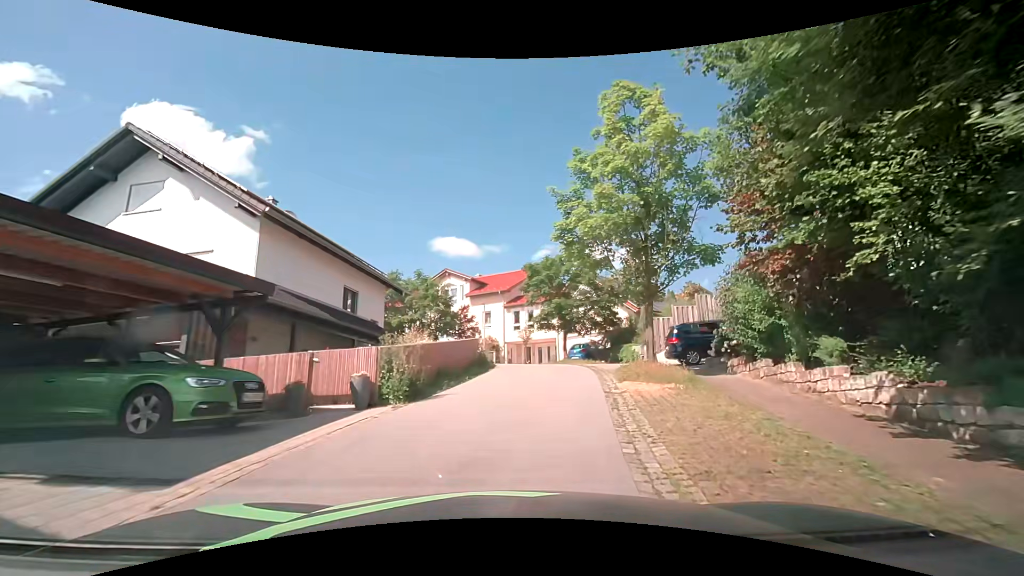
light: Day
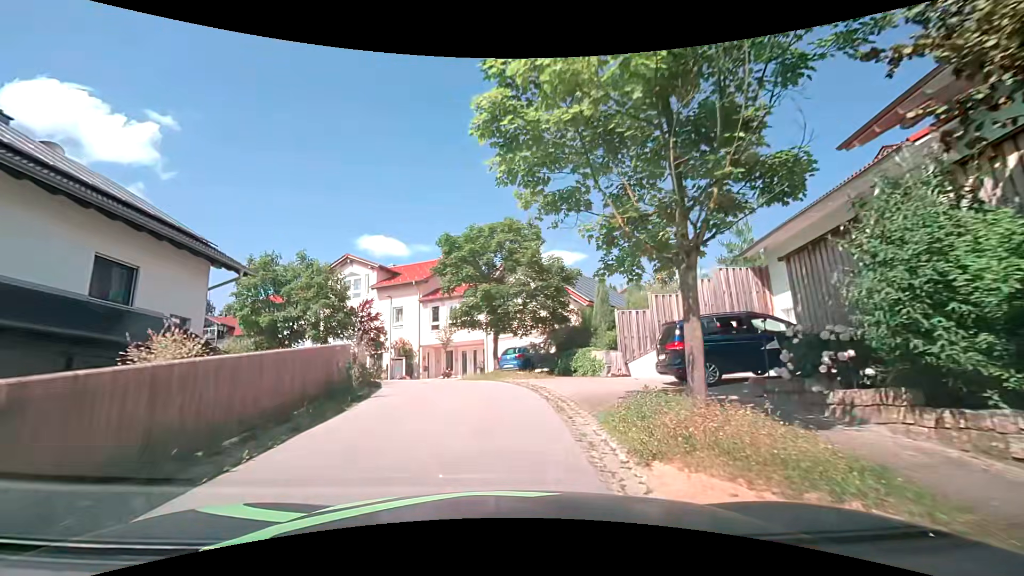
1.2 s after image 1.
(+0.8, +8.6) m; +9°
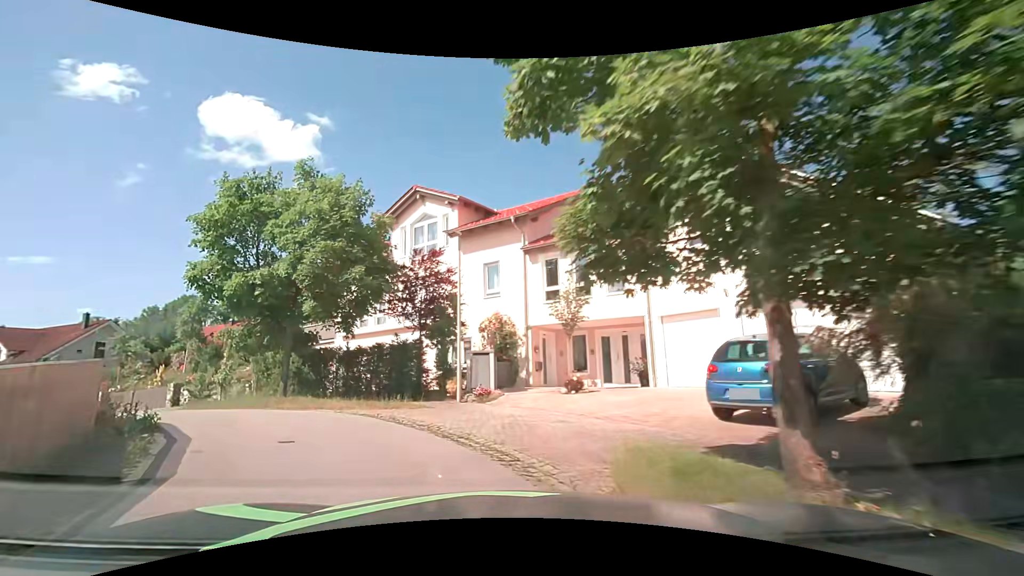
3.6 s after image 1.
(-0.9, +15.8) m; -14°
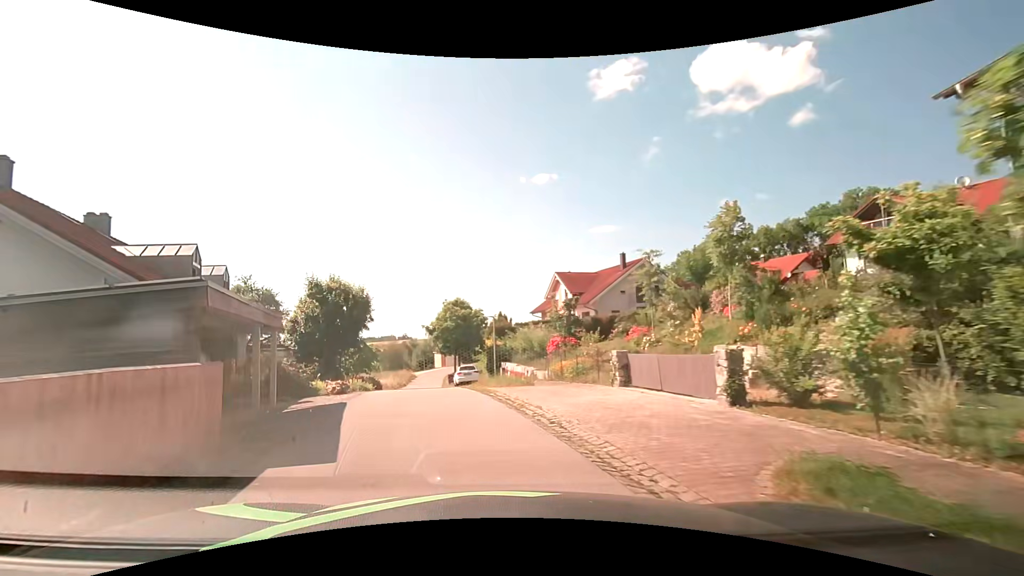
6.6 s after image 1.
(-8.2, +15.3) m; -56°
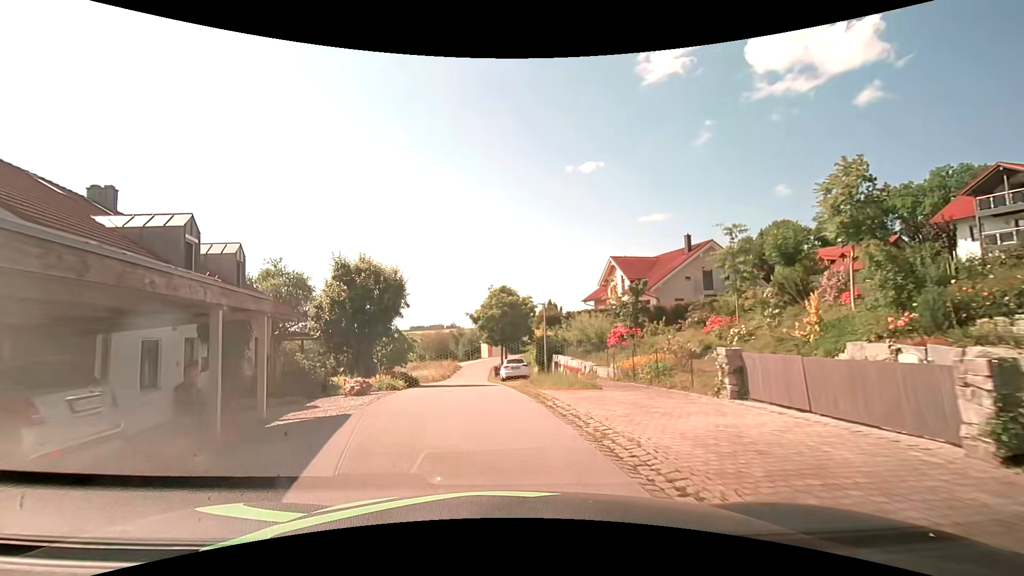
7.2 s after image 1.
(-0.2, +4.1) m; -7°
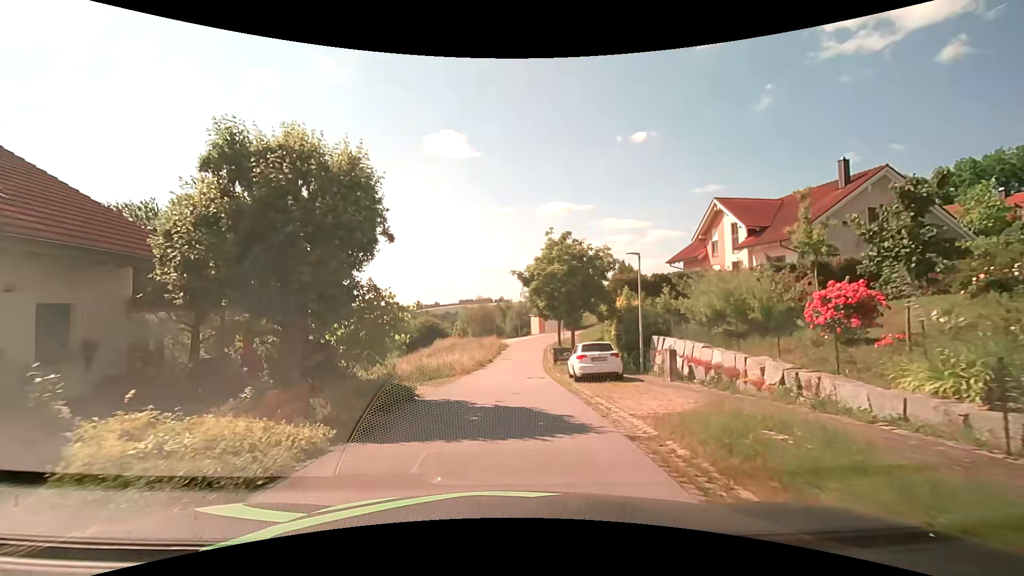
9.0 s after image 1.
(-0.5, +13.2) m; -4°
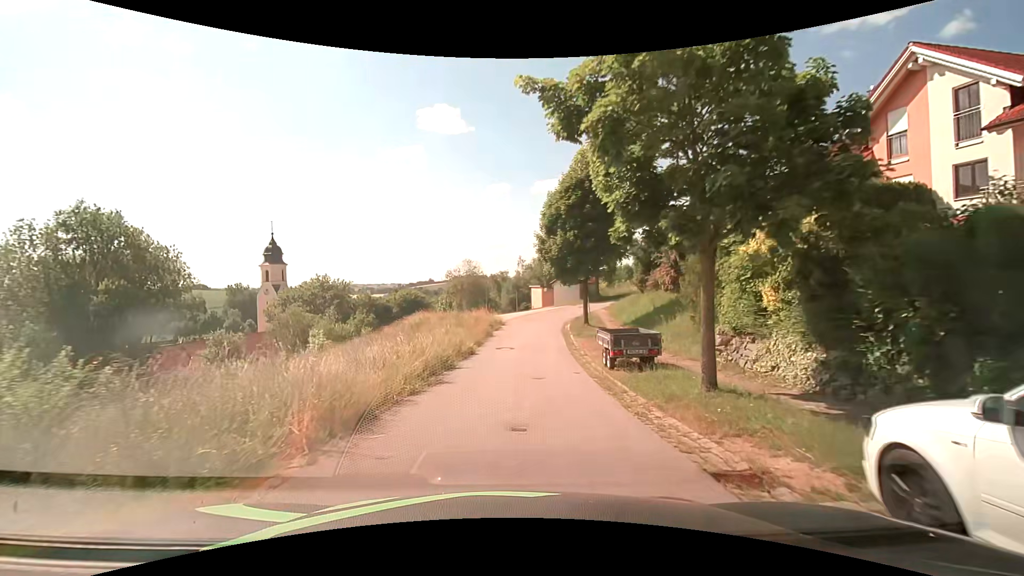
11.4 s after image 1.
(-0.2, +17.7) m; 0°
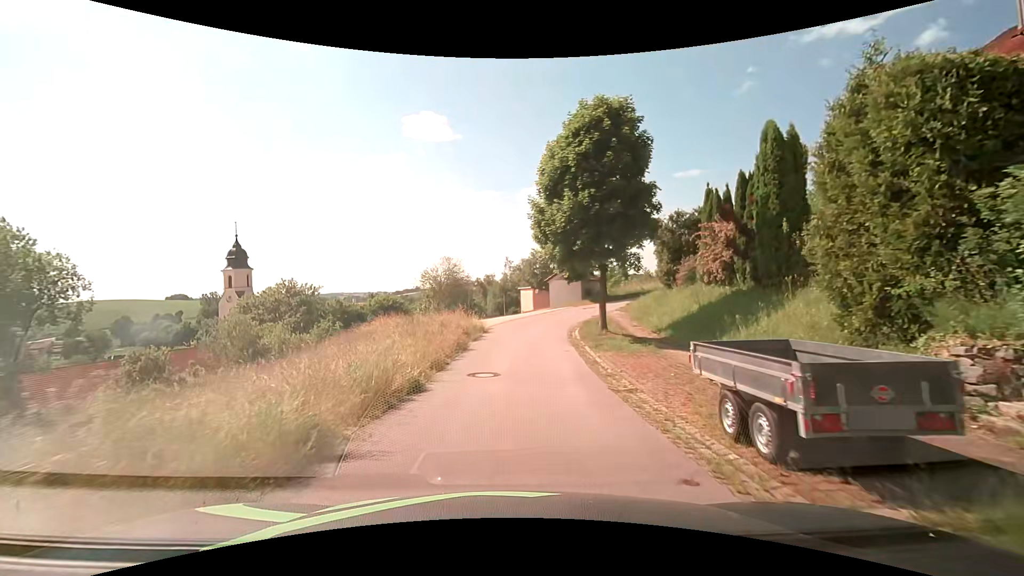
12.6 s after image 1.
(+0.1, +9.1) m; +1°
